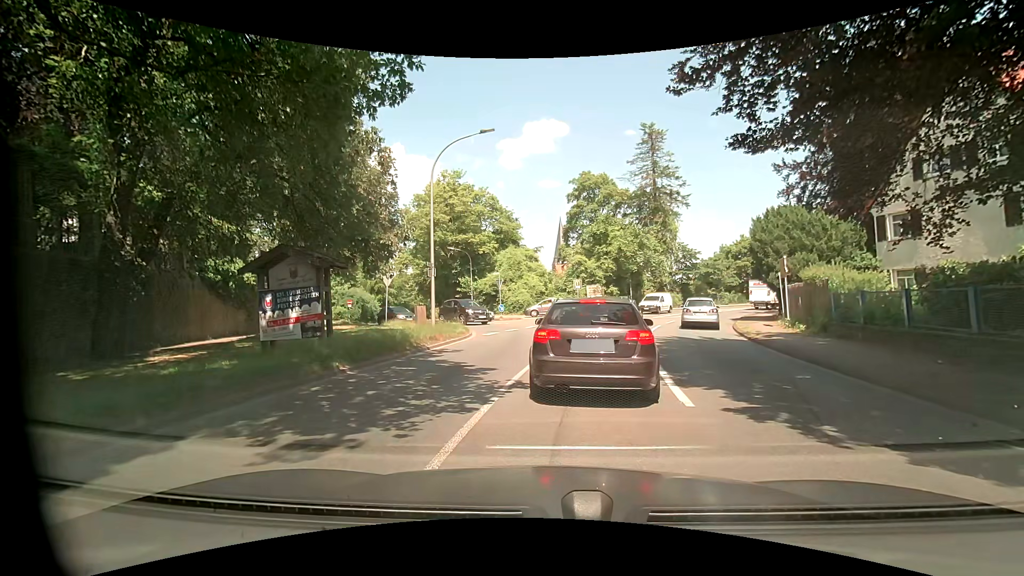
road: primary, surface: asphalt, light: Day
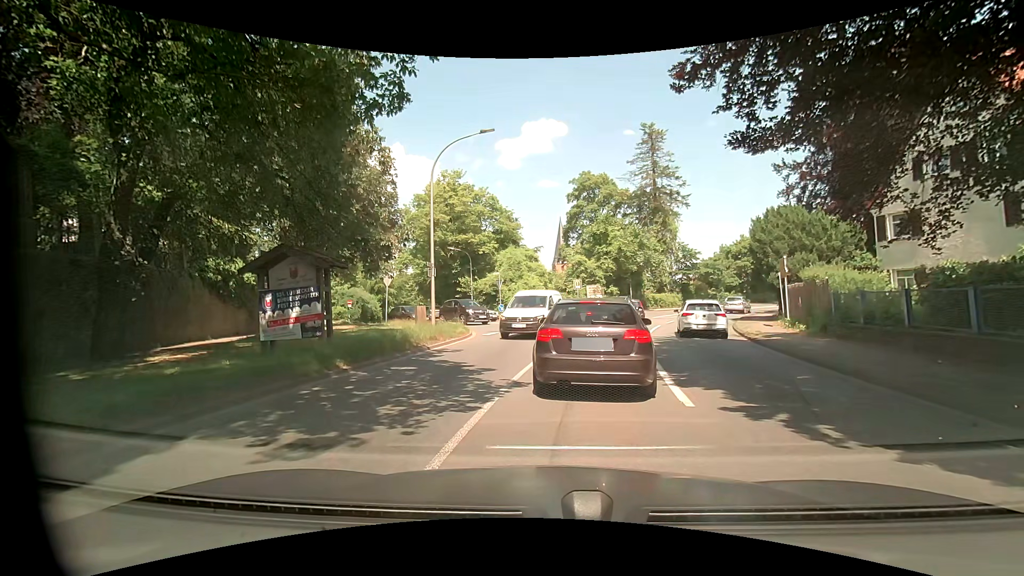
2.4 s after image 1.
(0.0, 0.0) m; 0°
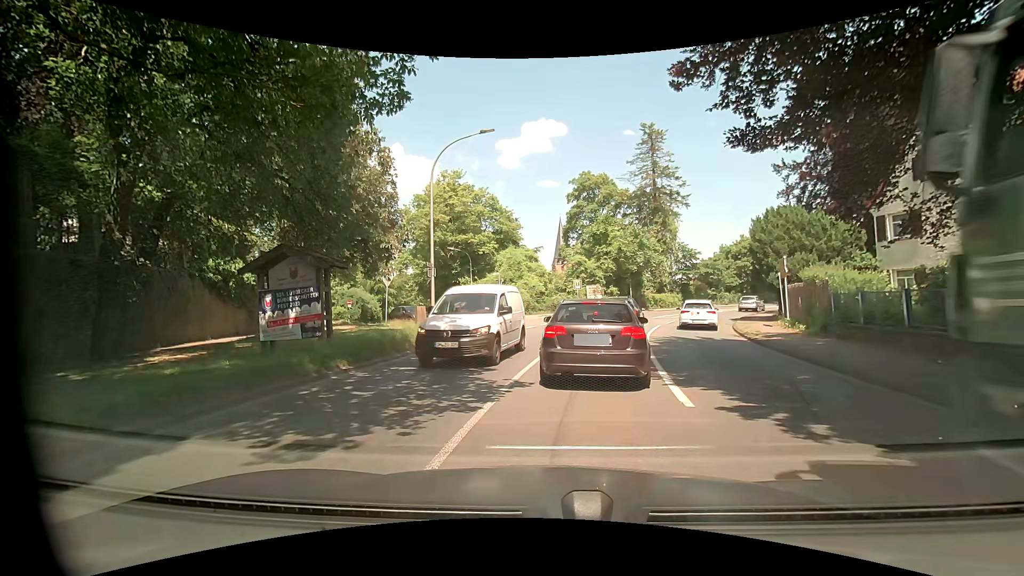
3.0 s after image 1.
(0.0, 0.0) m; 0°
